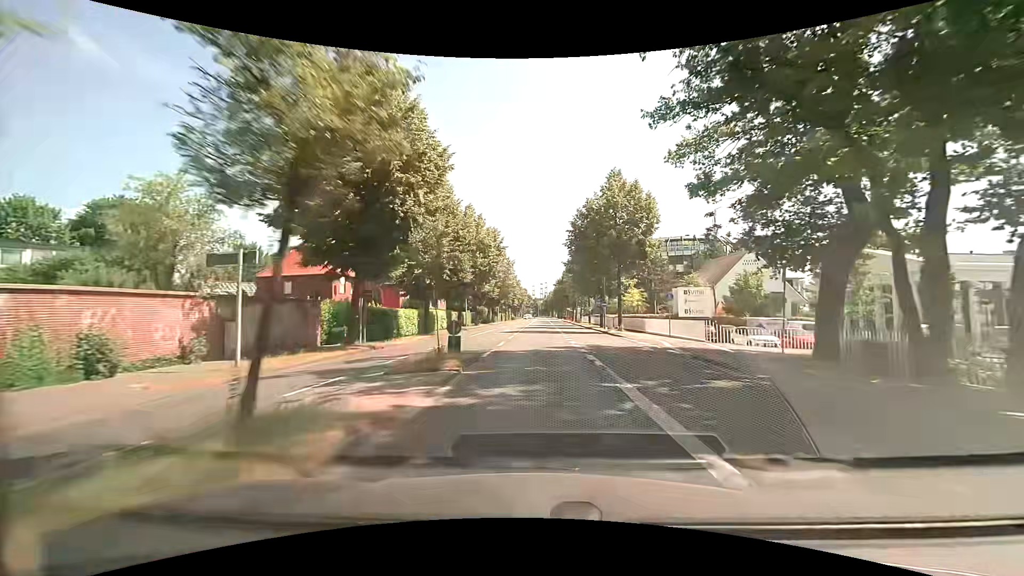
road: secondary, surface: asphalt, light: Day
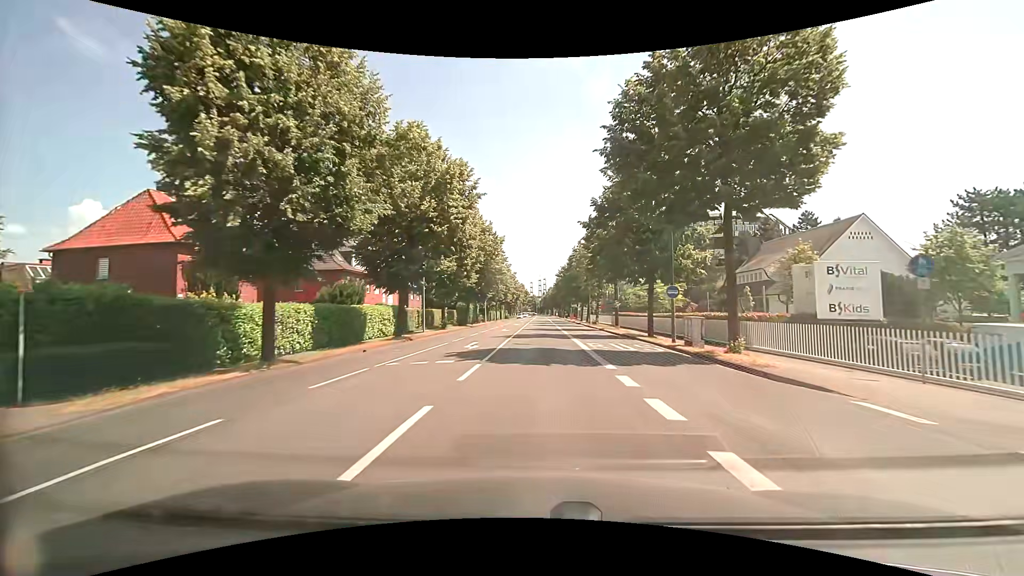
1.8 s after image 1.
(+0.4, +23.6) m; +1°
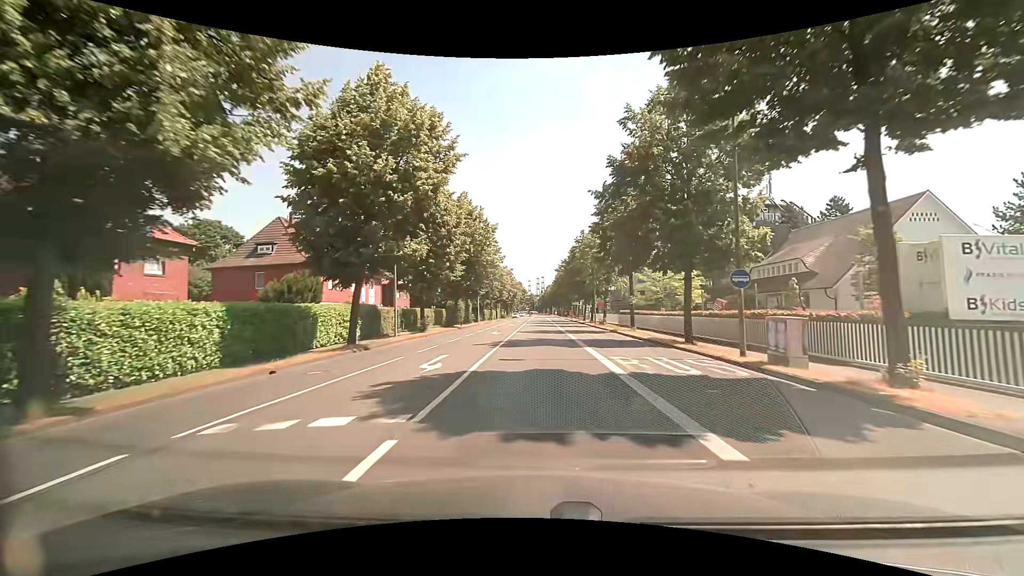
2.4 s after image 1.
(0.0, +7.8) m; 0°
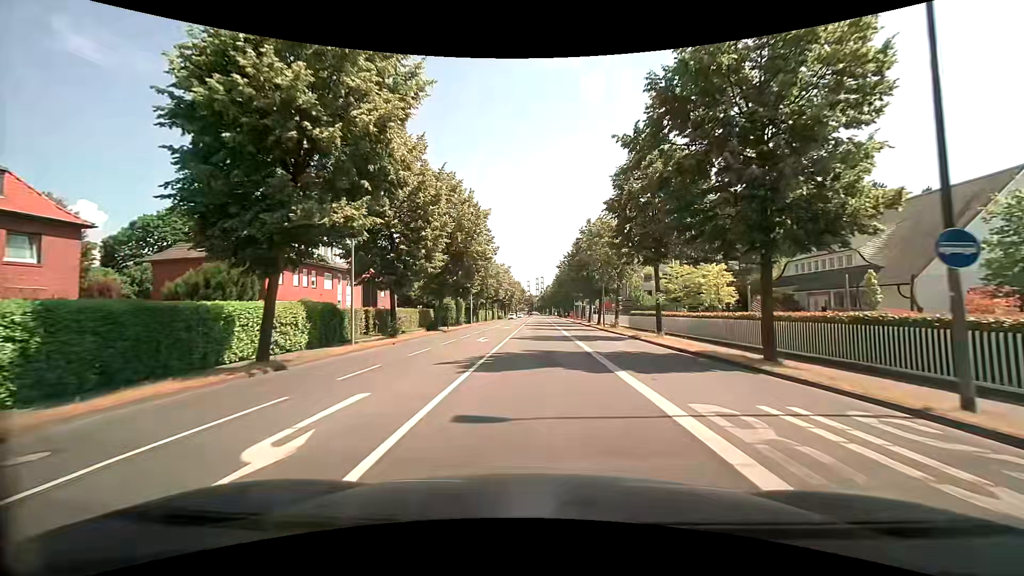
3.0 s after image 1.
(0.0, +7.7) m; 0°
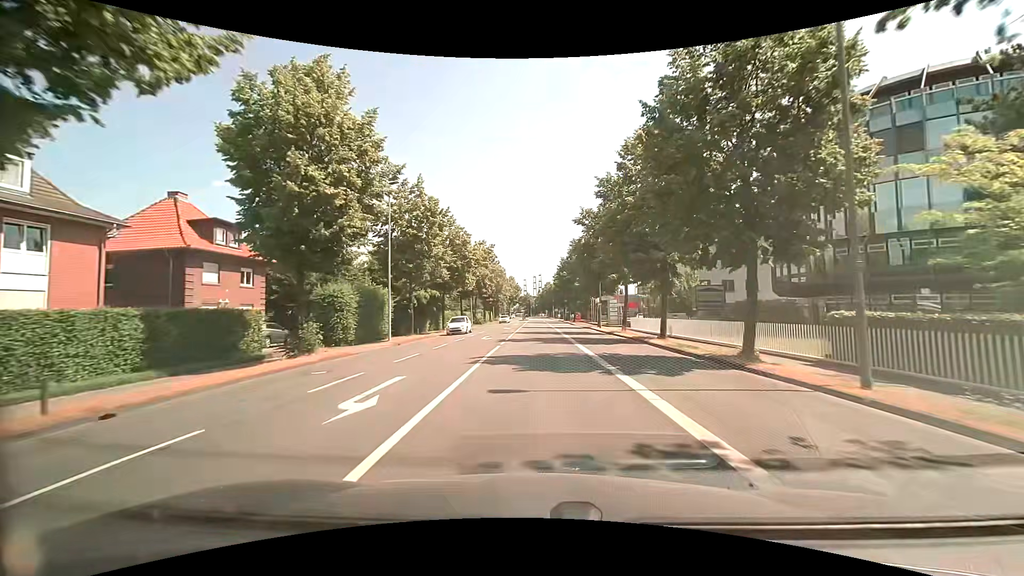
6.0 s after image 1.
(+0.1, +38.3) m; 0°
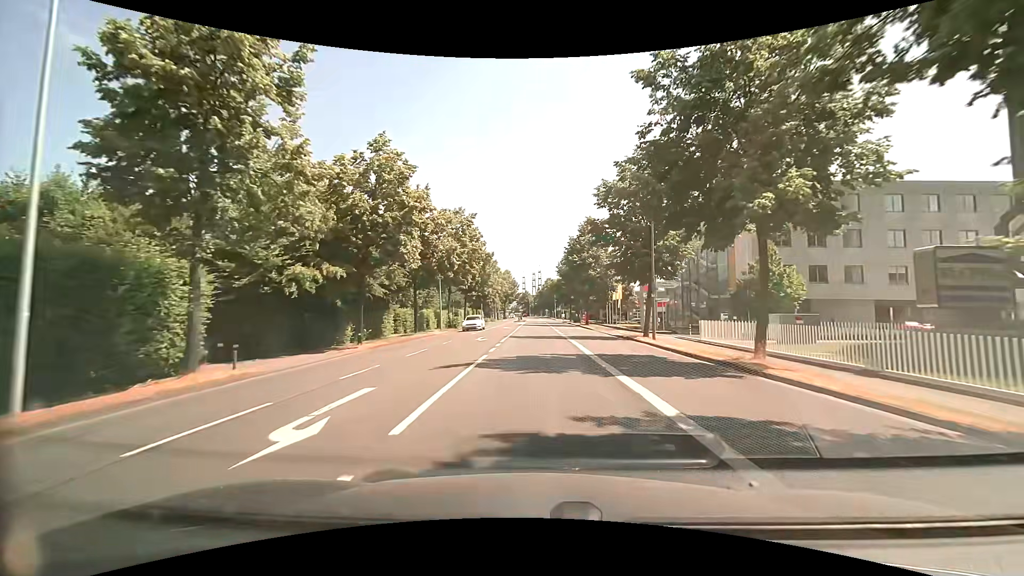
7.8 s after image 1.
(0.0, +22.9) m; 0°
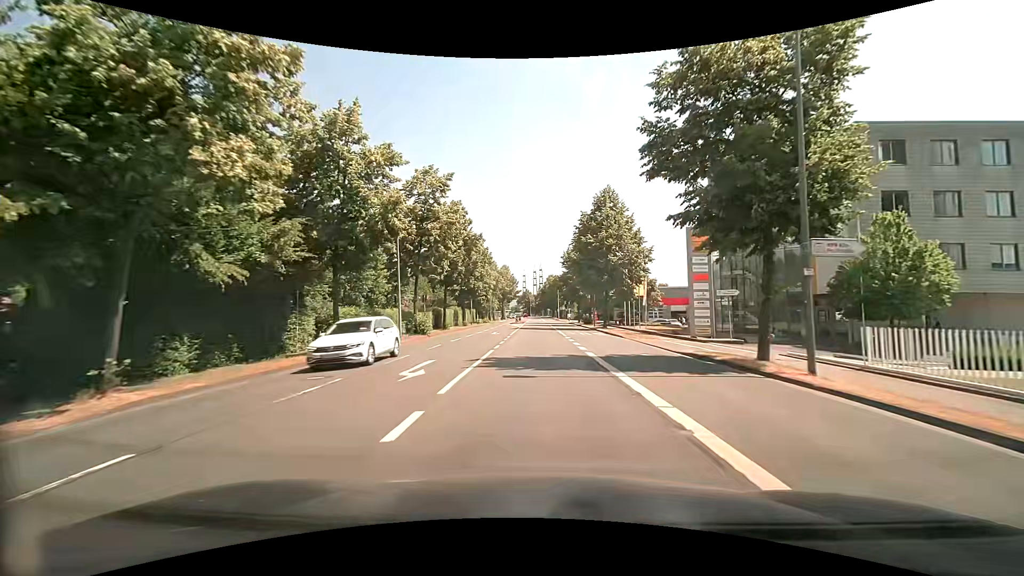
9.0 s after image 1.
(0.0, +15.2) m; 0°
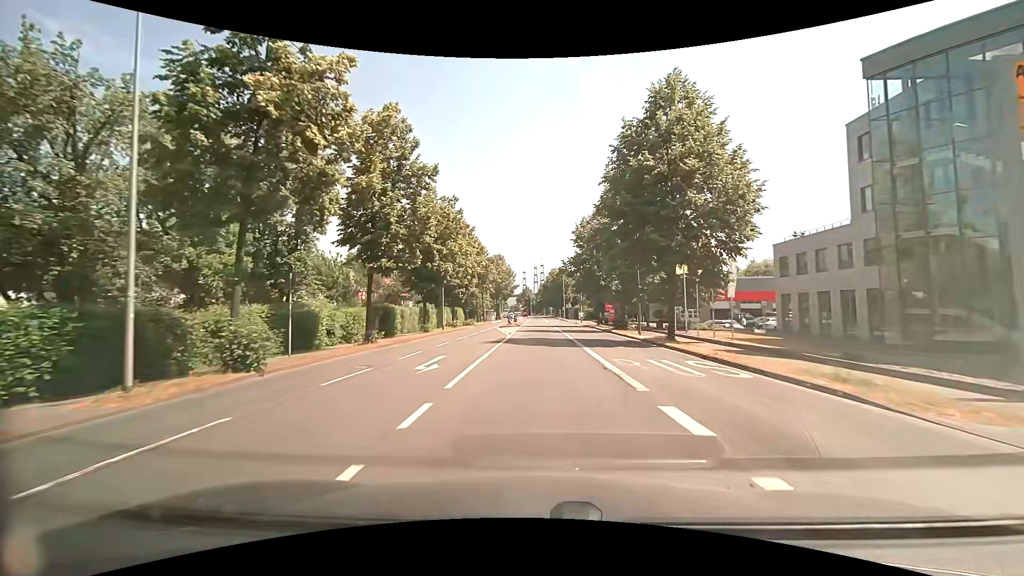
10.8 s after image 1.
(-0.1, +22.9) m; -1°
(0, +10) (0, +20) (0, +30) (0, +40) (+1, +50) (+1, +60) (+1, +70) (+1, +80) (+1, +90) (+1, +100) m
